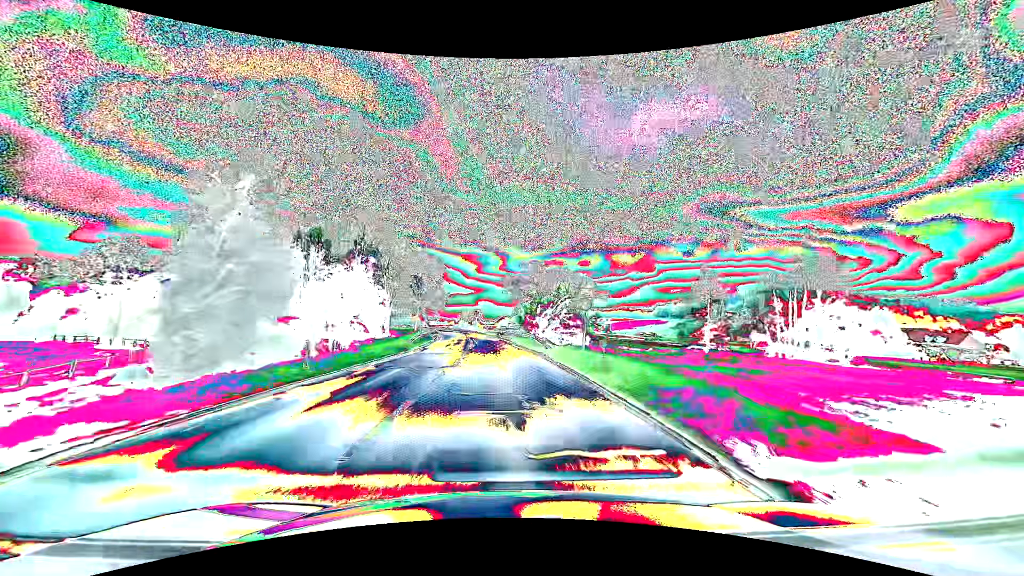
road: secondary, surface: asphalt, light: Day
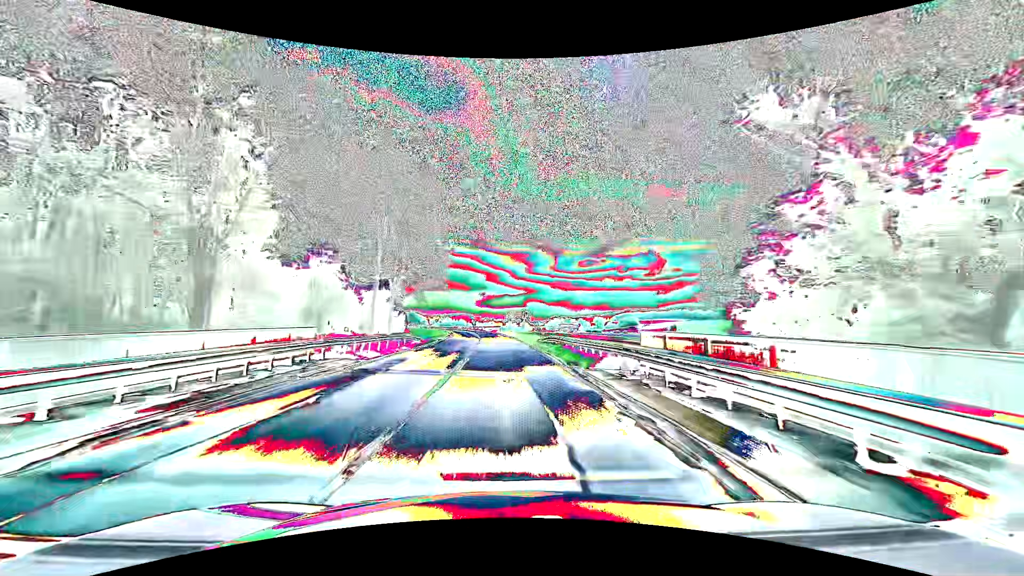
(-2.7, +54.6) m; -6°
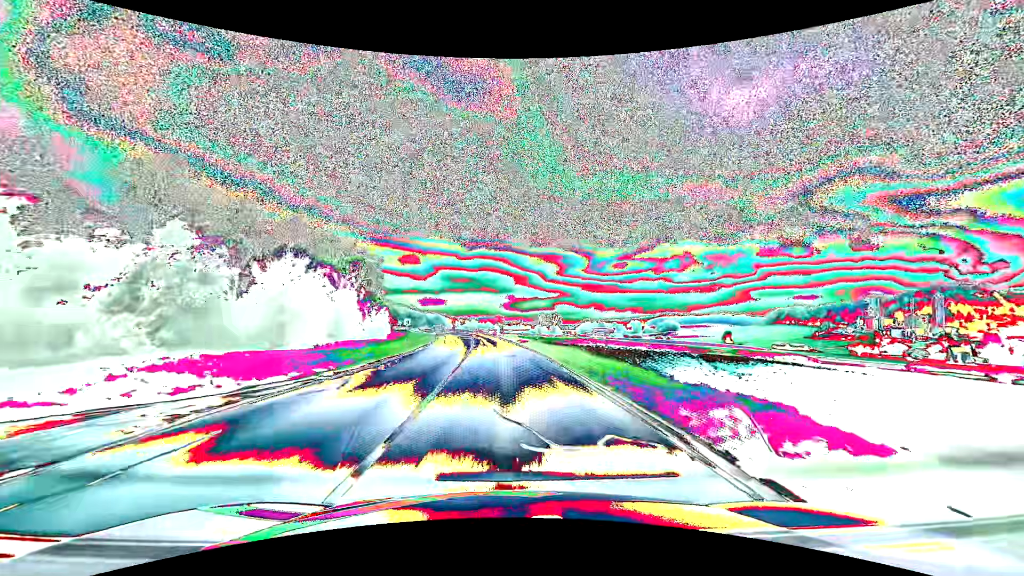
(-1.3, +51.2) m; -3°
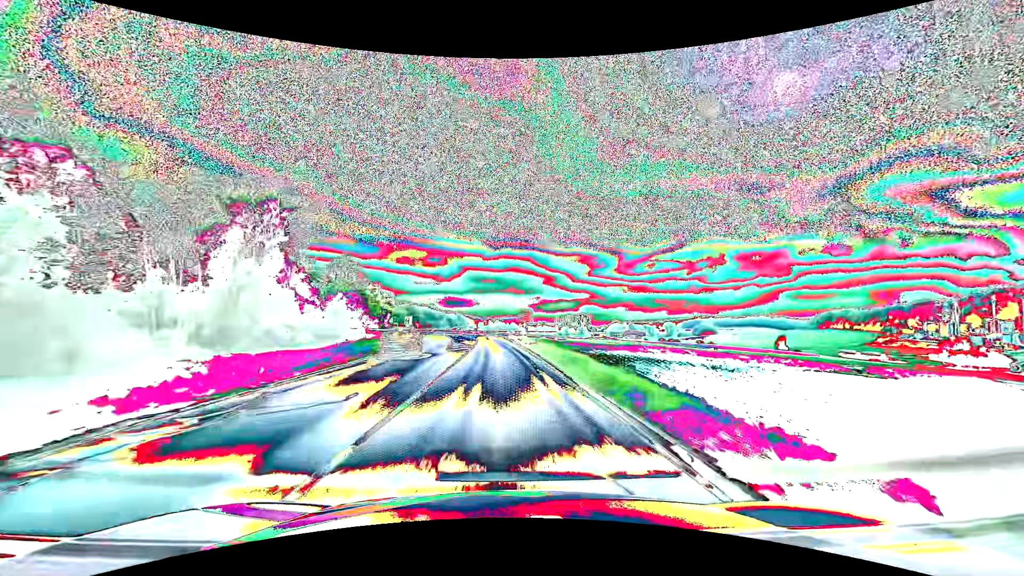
(-1.0, +38.6) m; -3°
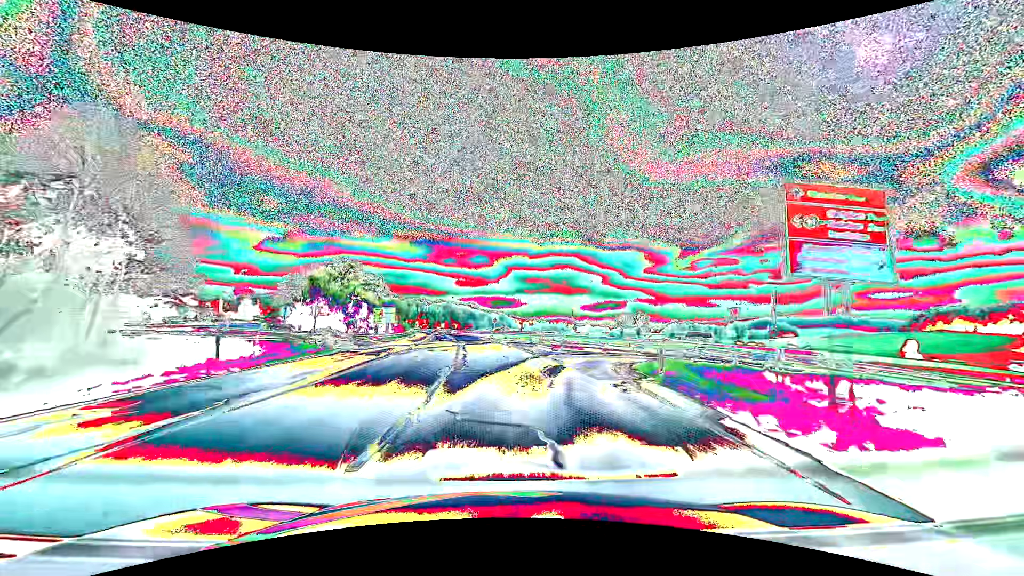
(-2.6, +64.8) m; -5°
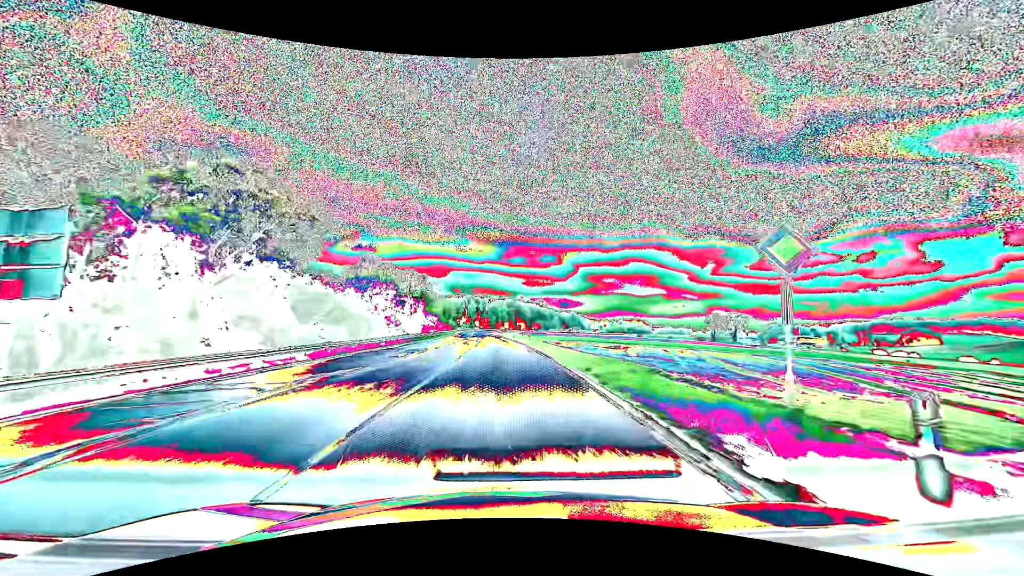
(-4.9, +64.9) m; -8°
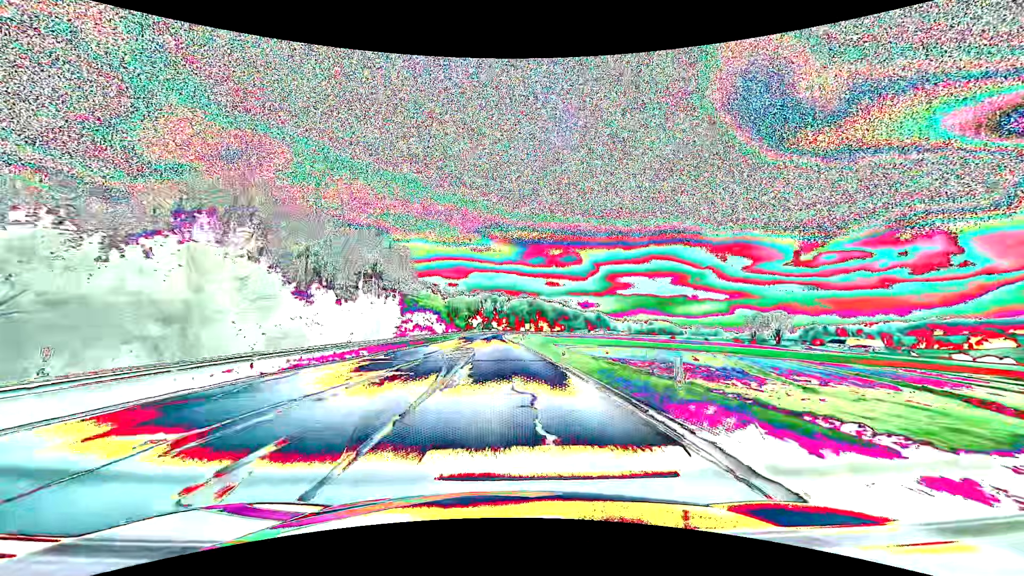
(-0.7, +39.2) m; -2°
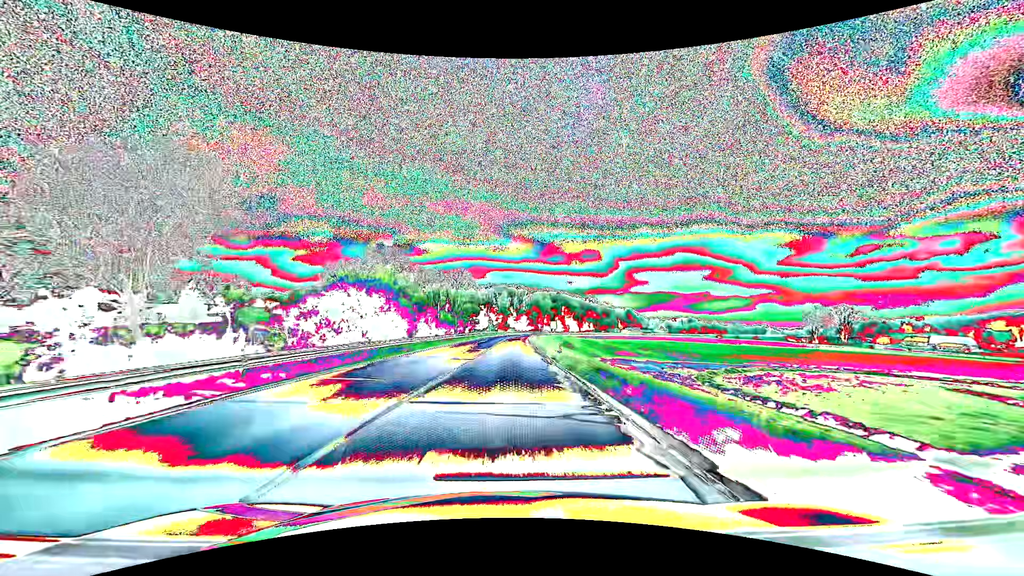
(-1.6, +65.4) m; -2°
(0, +10) (0, +20) (0, +30) (0, +40) (+1, +50) (+1, +60) (+1, +70) (+2, +80) (+2, +90) (+3, +100) m
